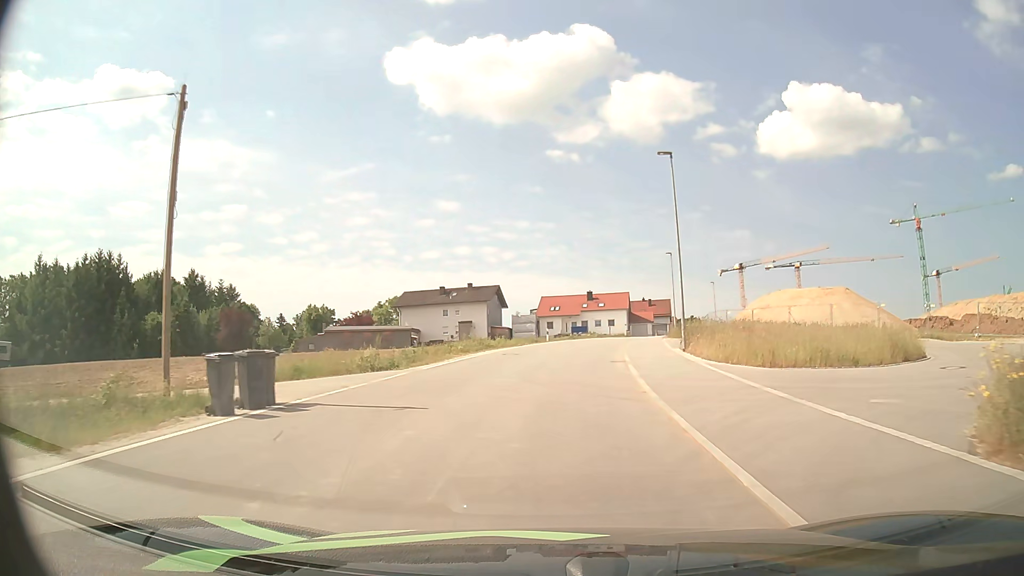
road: unclassified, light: Day
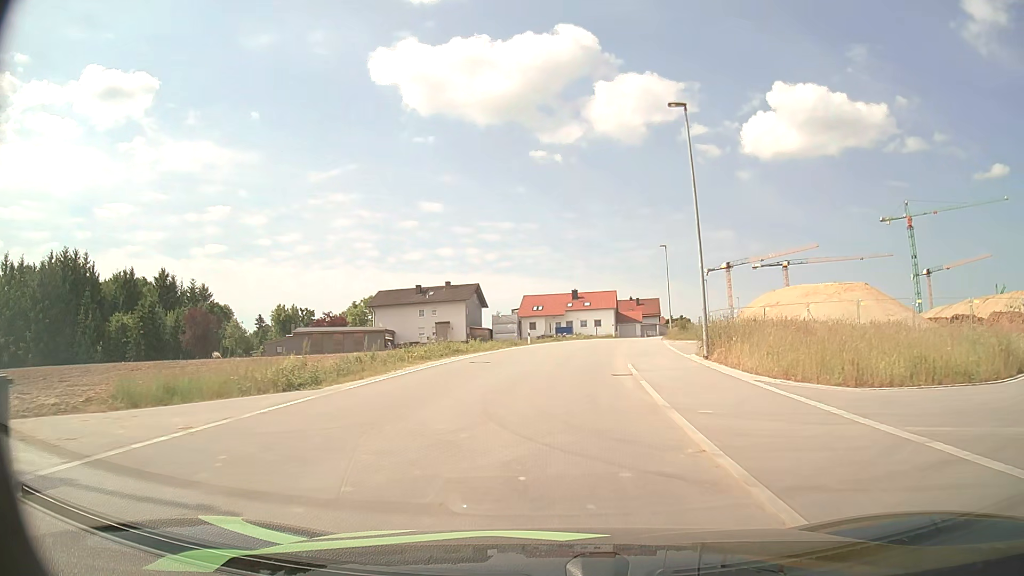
(+0.1, +6.4) m; +1°
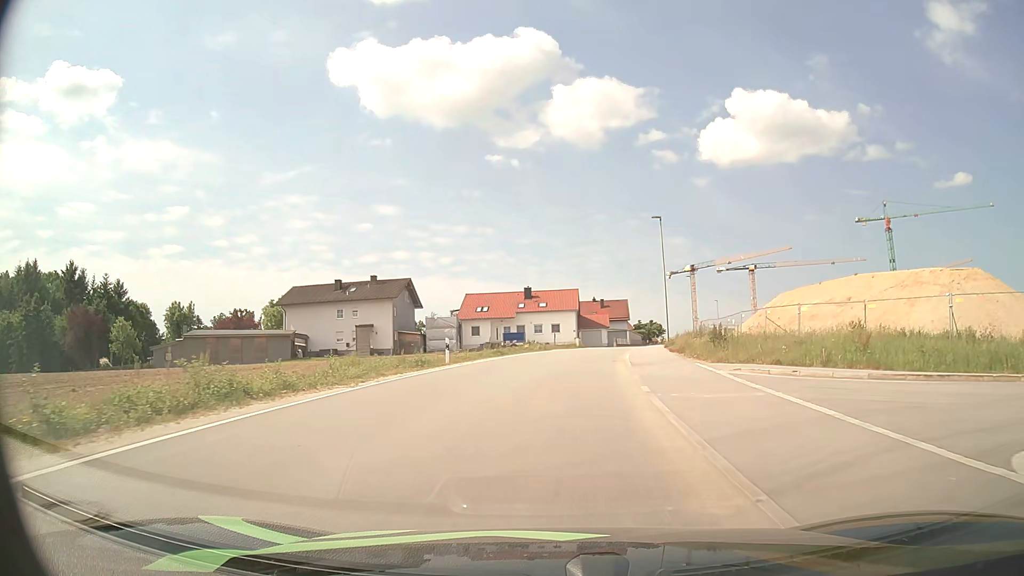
(+0.7, +19.4) m; +4°
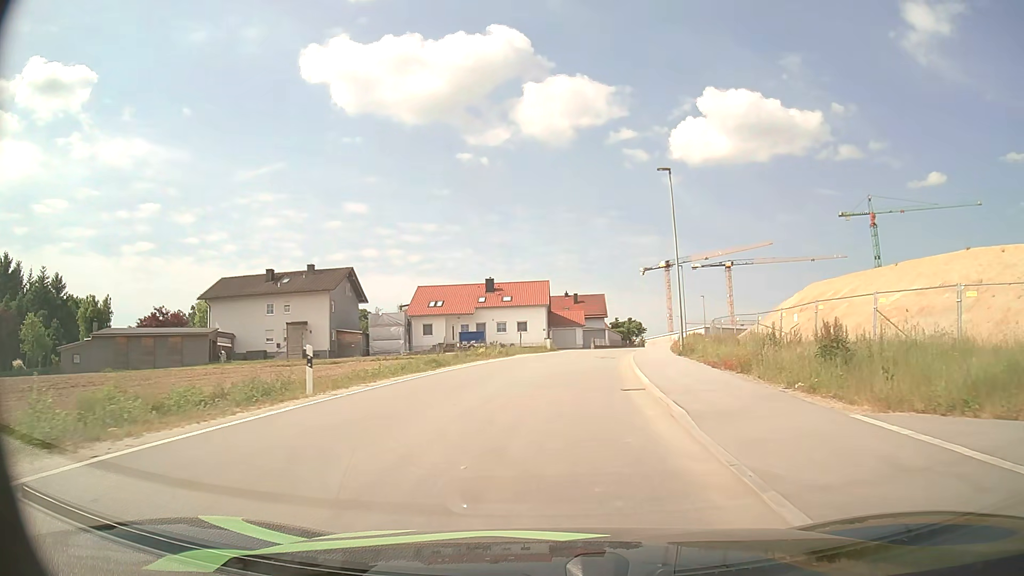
(+0.3, +13.0) m; +3°
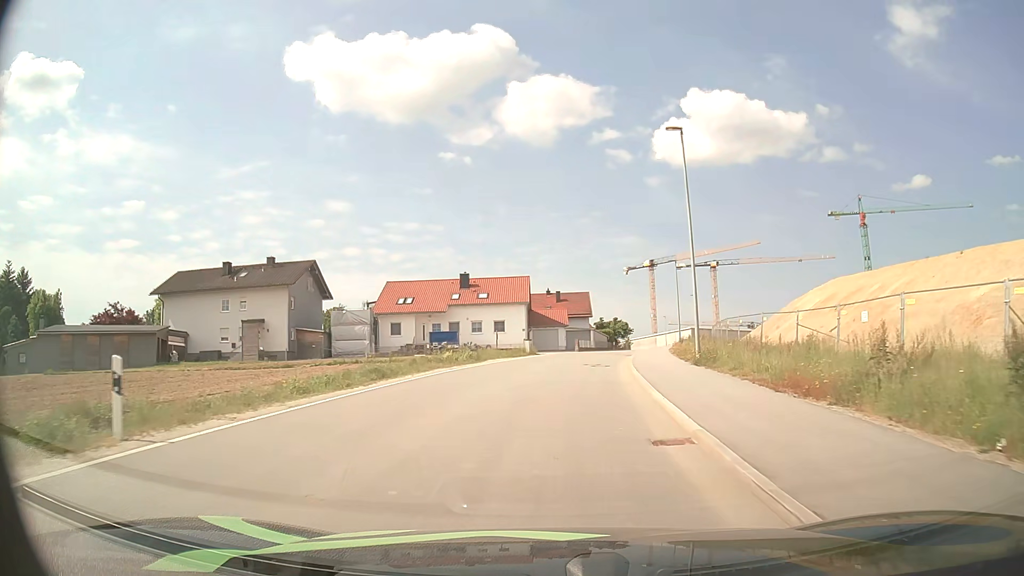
(+0.1, +6.5) m; +1°
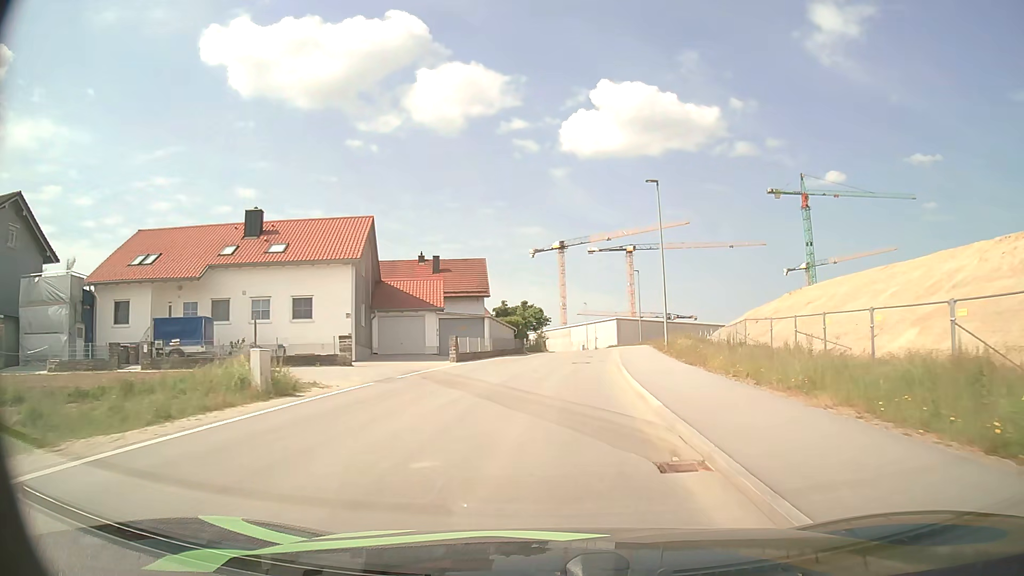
(+2.4, +32.7) m; +9°
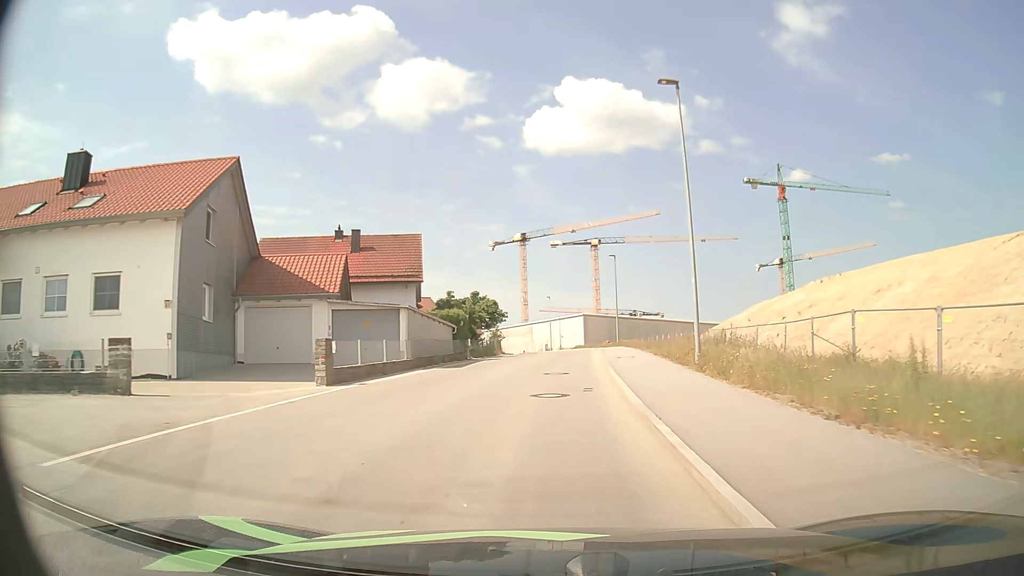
(+0.4, +13.4) m; +3°
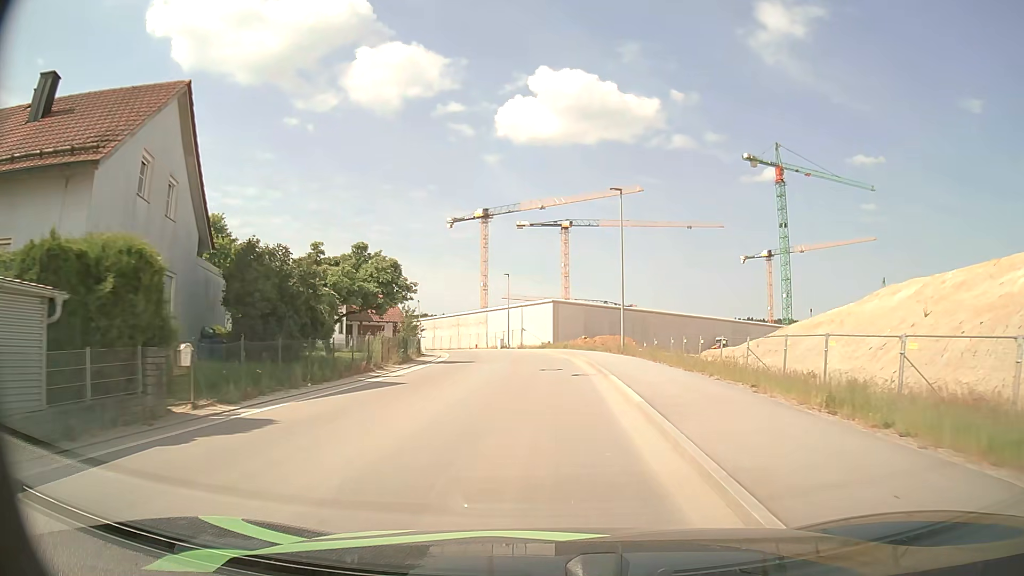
(+0.7, +27.2) m; +3°
(0, +10) (0, +20) (0, +30) (-1, +40) (-2, +50) (-4, +60) (-7, +69) (-10, +79) (-14, +88) (-19, +97) m
